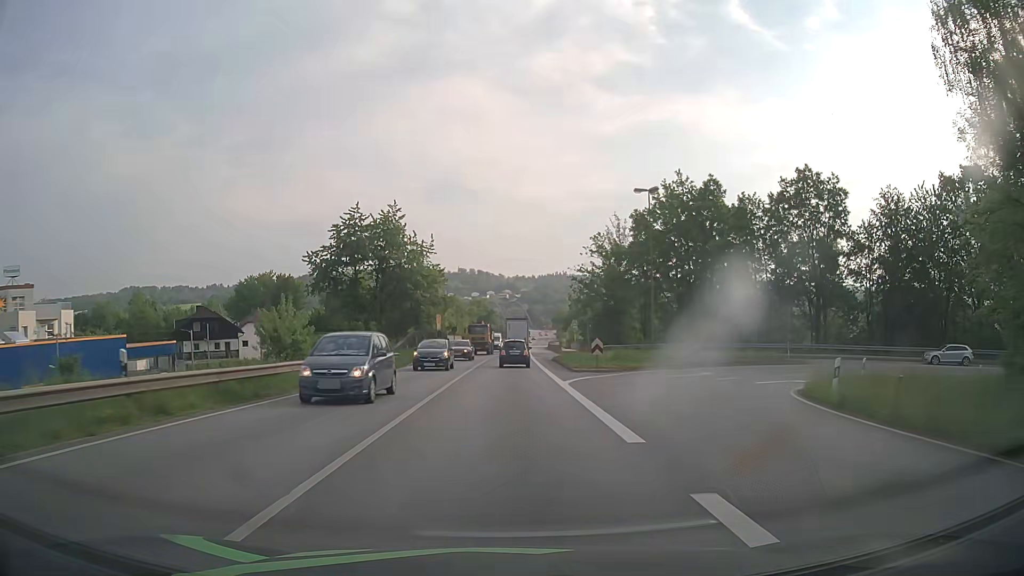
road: primary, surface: asphalt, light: Day
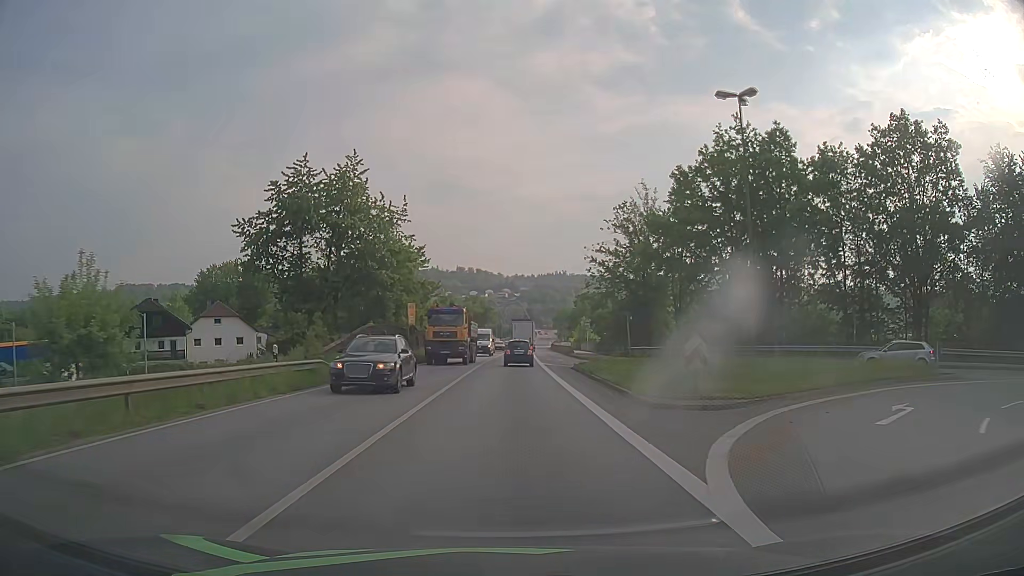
(0.0, +16.3) m; 0°
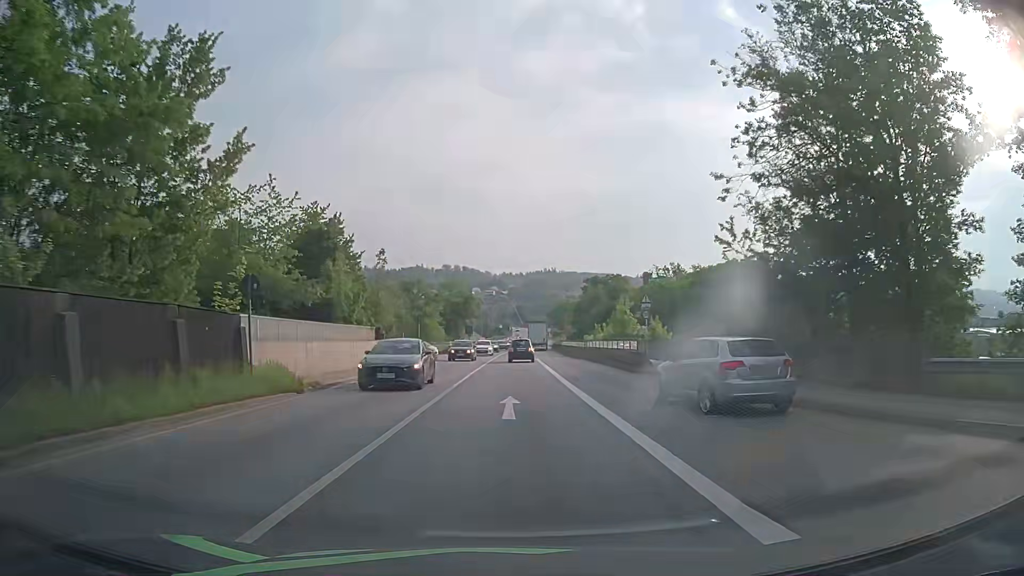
(+0.3, +39.3) m; +1°
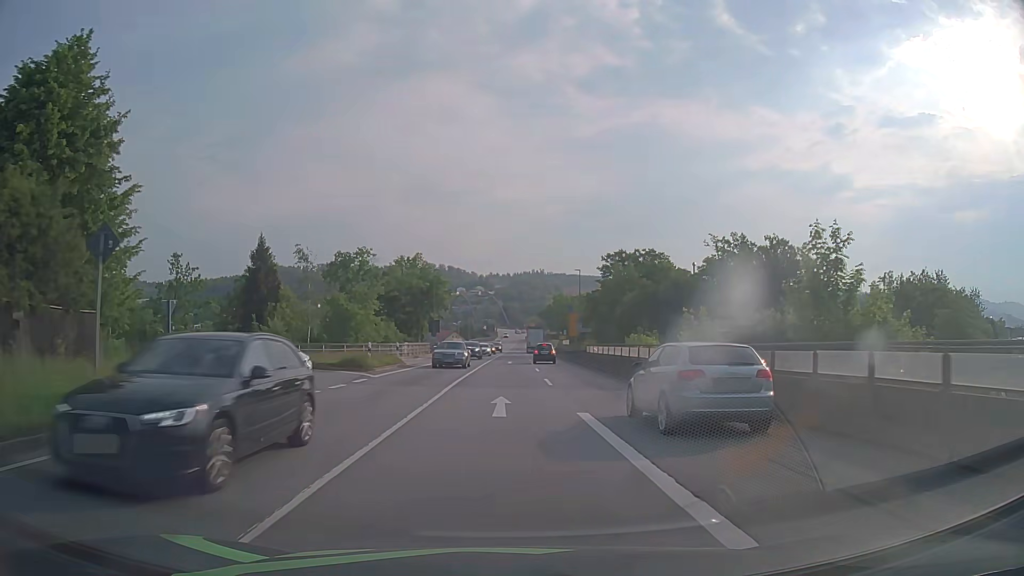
(+0.4, +38.5) m; +1°
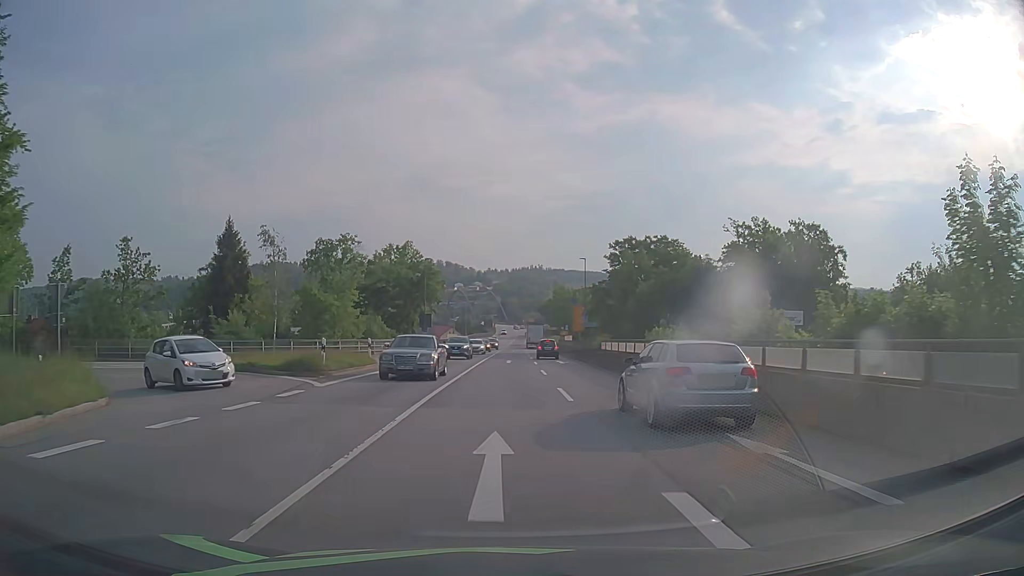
(0.0, +7.7) m; 0°
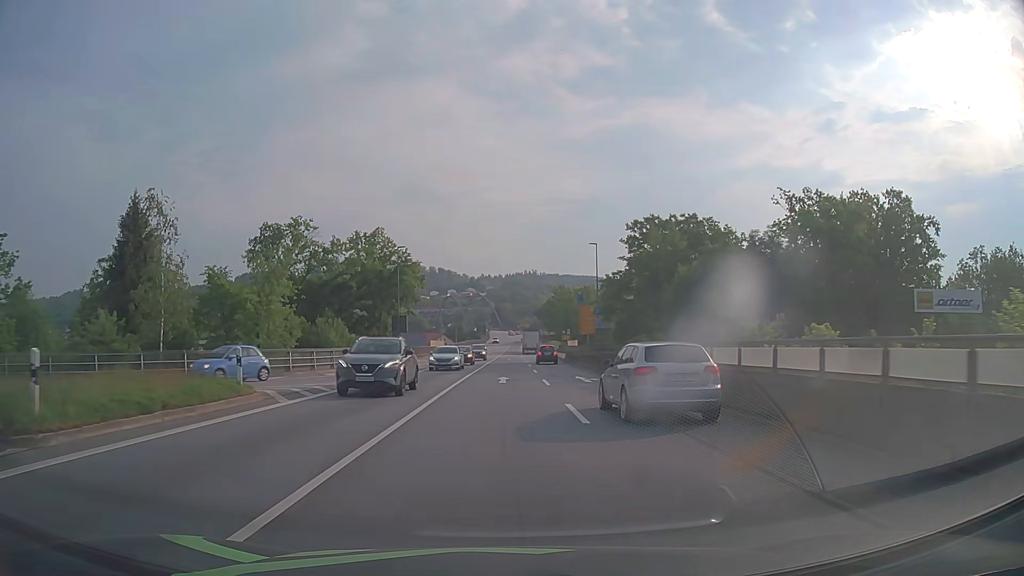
(+0.1, +15.3) m; +1°
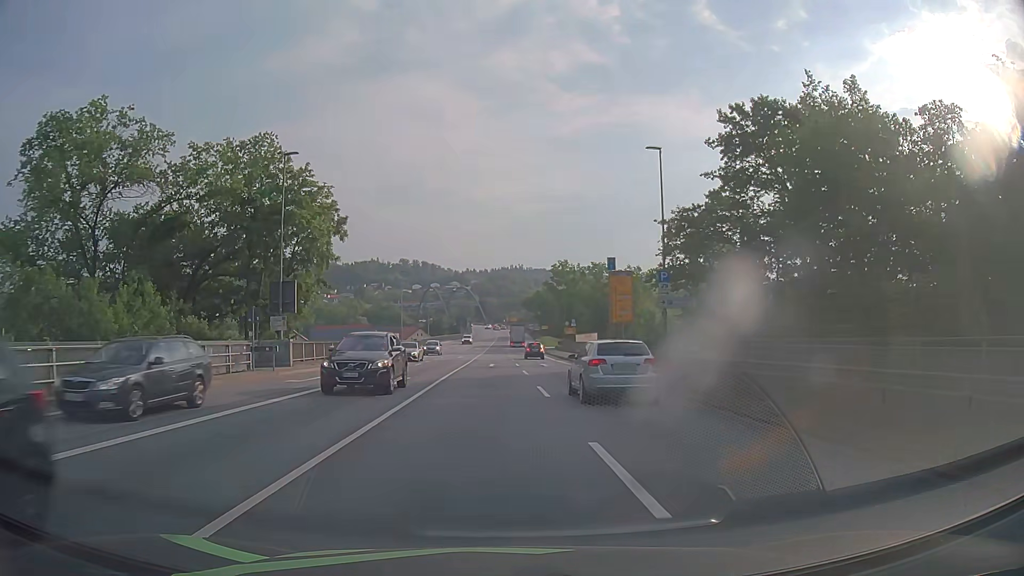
(+0.1, +30.6) m; +1°
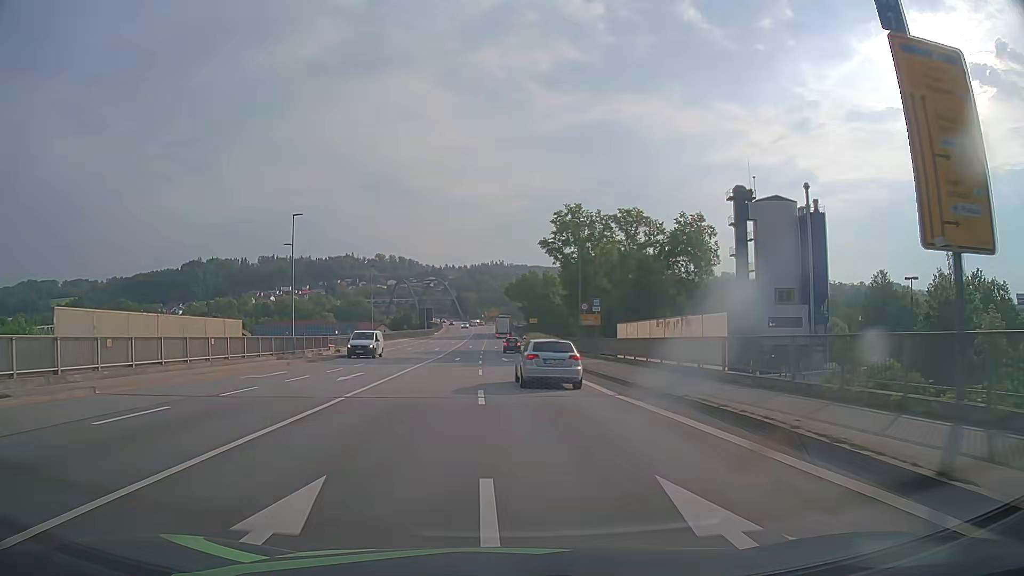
(+0.7, +38.3) m; +2°
(0, +10) (0, +20) (0, +30) (0, +40) (0, +50) (-1, +60) (-1, +70) (-1, +80) (-1, +90) (-2, +100) m
